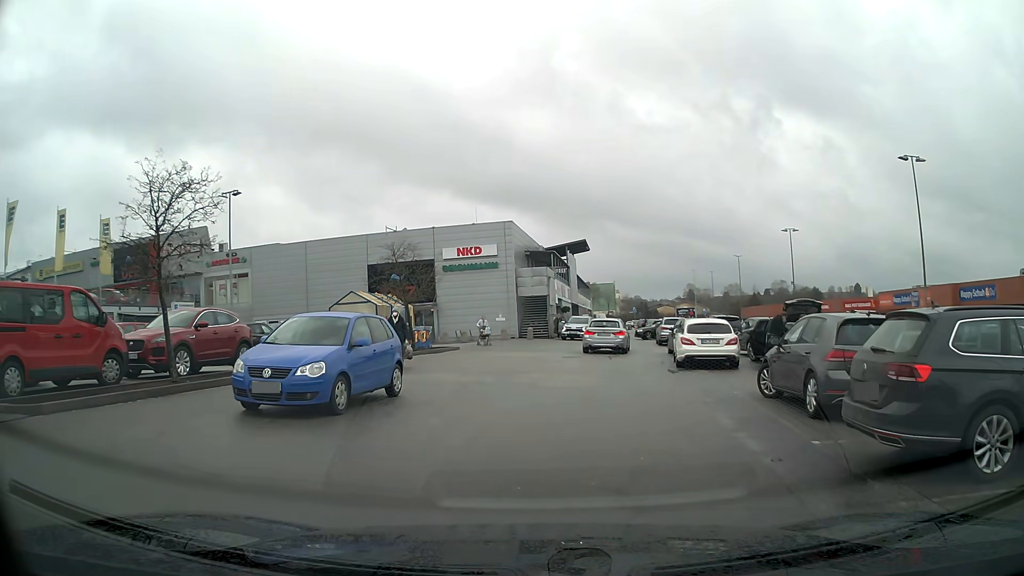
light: Day
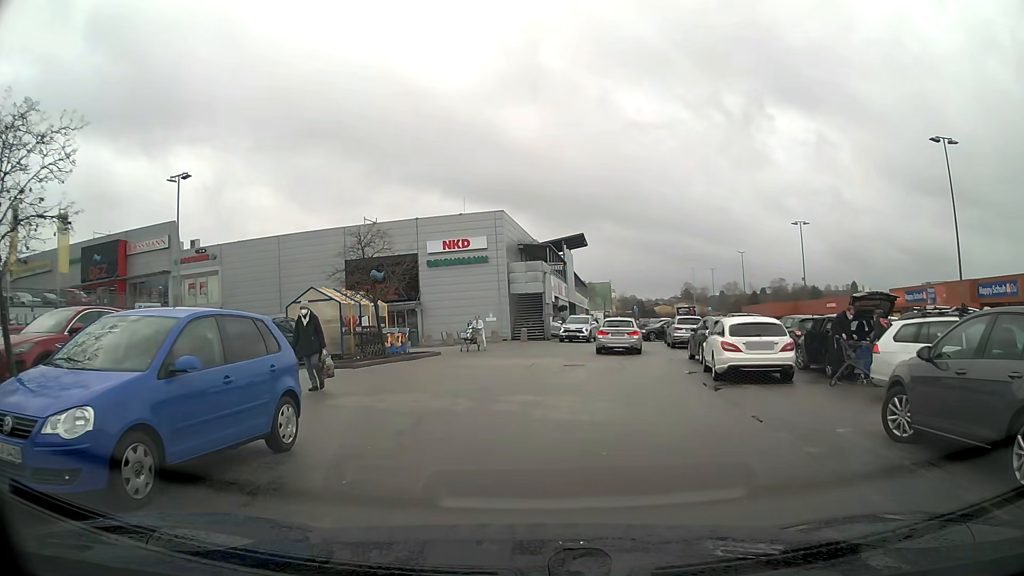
(0.0, +4.7) m; +1°
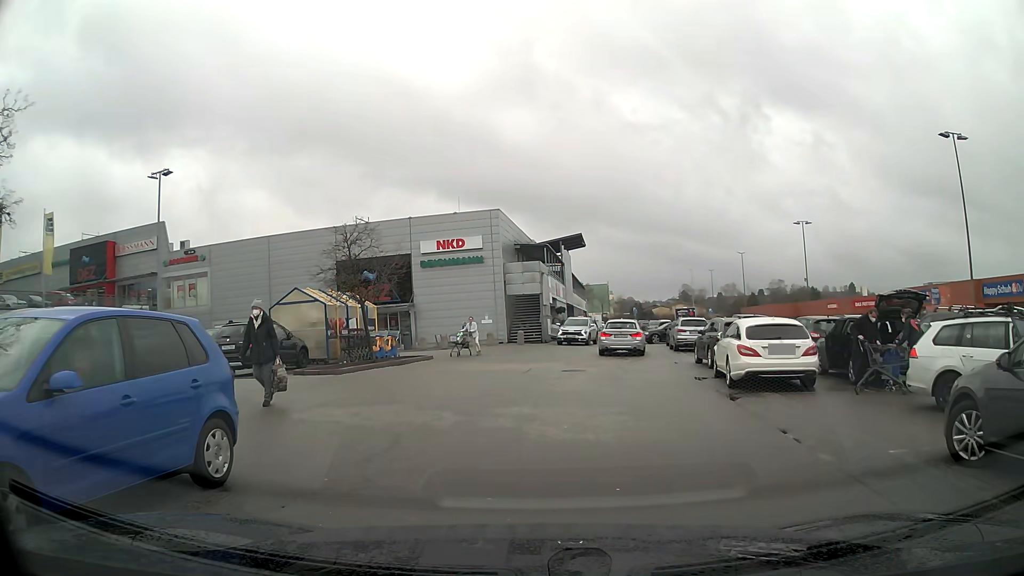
(0.0, +1.4) m; 0°
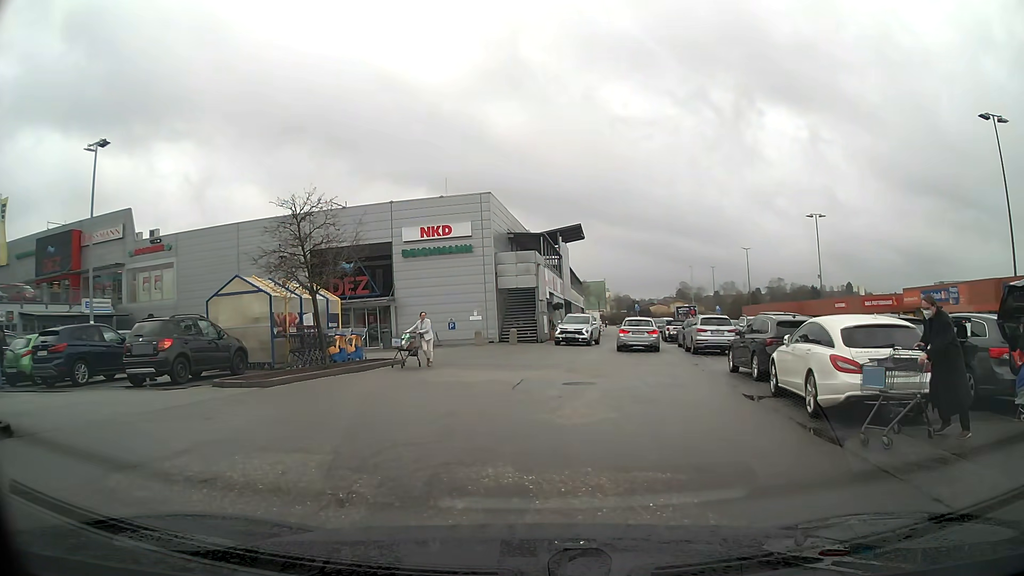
(0.0, +4.6) m; 0°
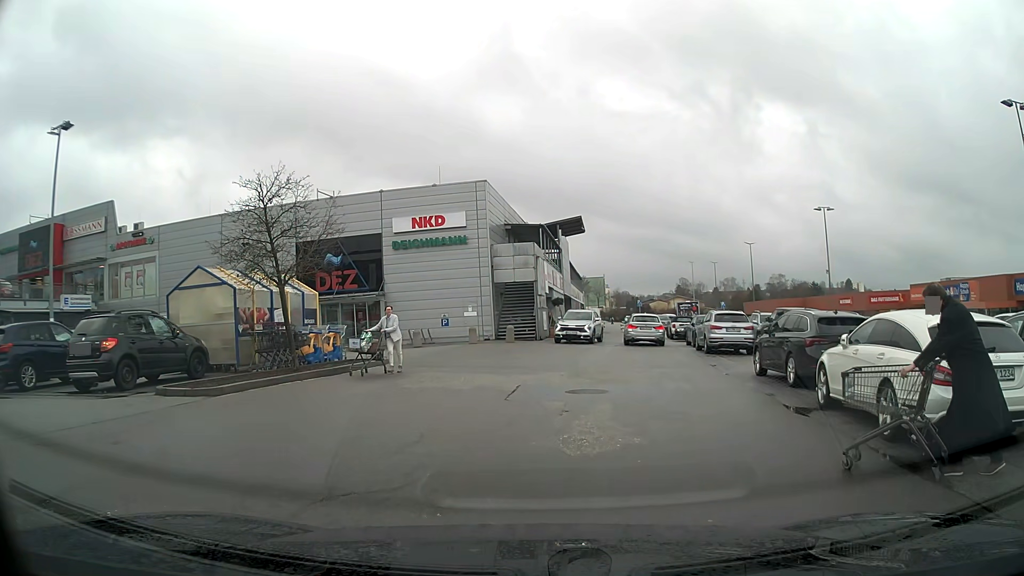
(0.0, +2.2) m; 0°
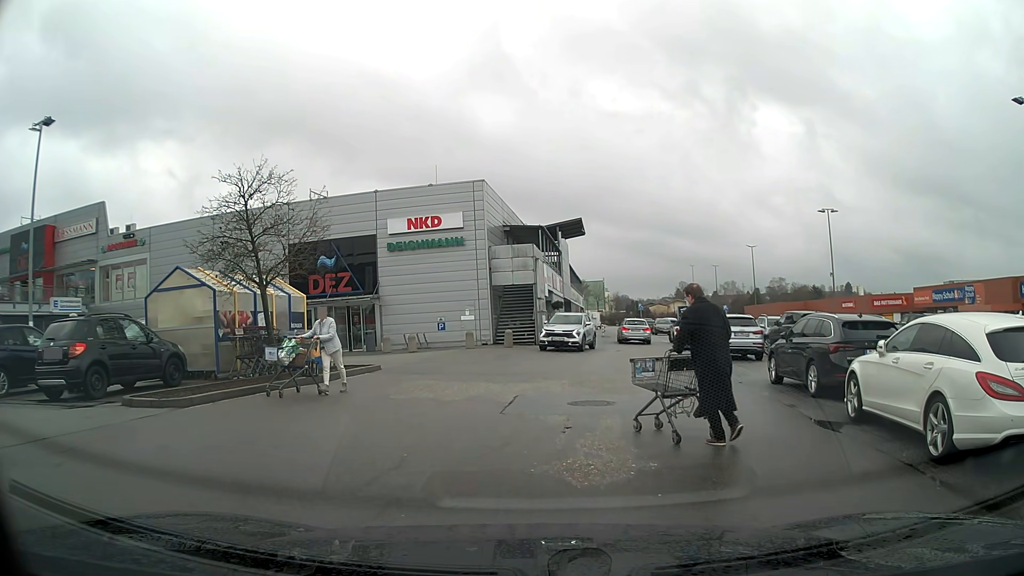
(0.0, +1.1) m; 0°
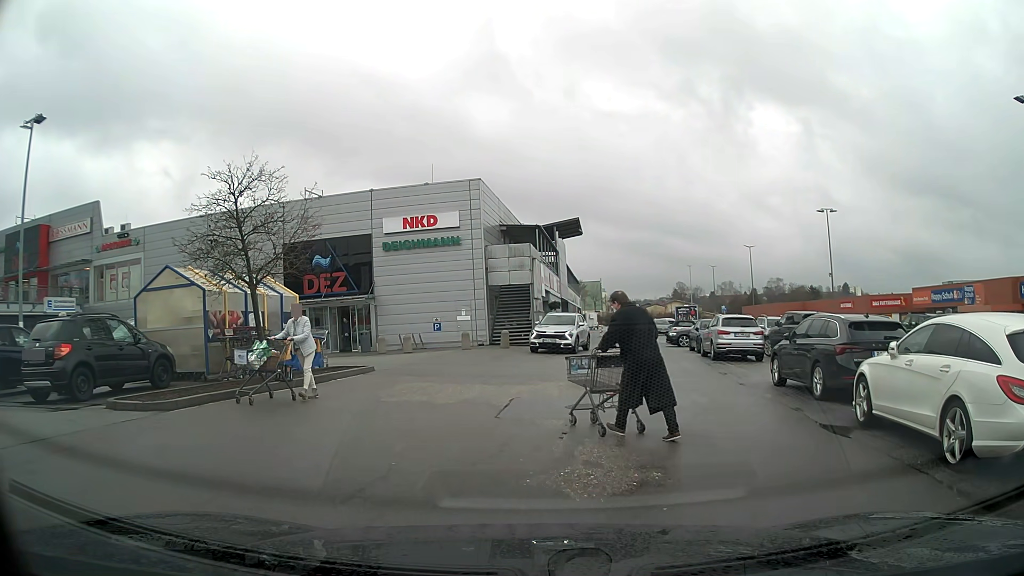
(0.0, +0.4) m; 0°
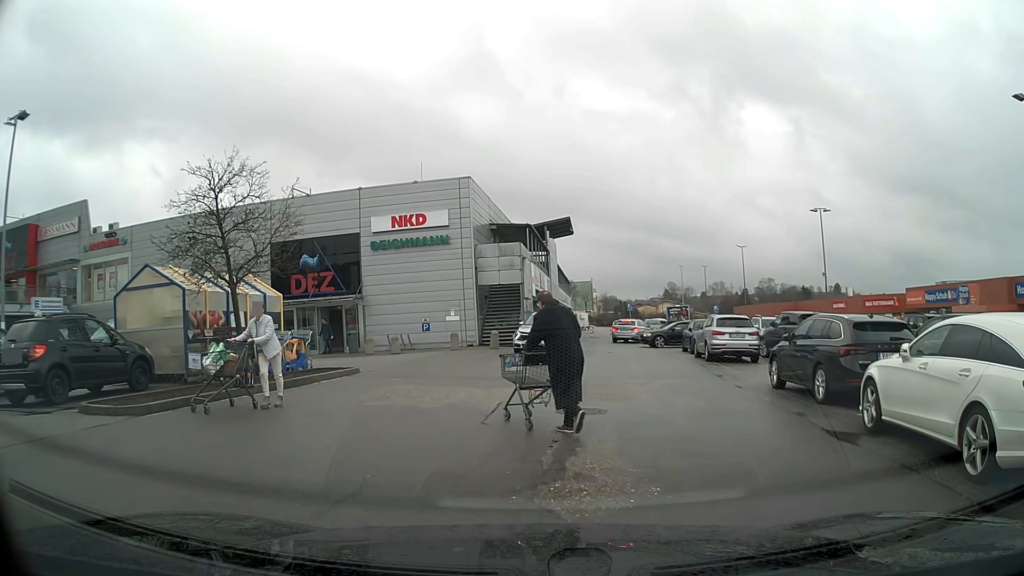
(0.0, +0.5) m; 0°
(+1, +10) (+6, +18) (+16, +17) (+26, +16) (+34, +20) (+37, +30) (+38, +39) (+40, +49) (+41, +59) (+42, +69) m
